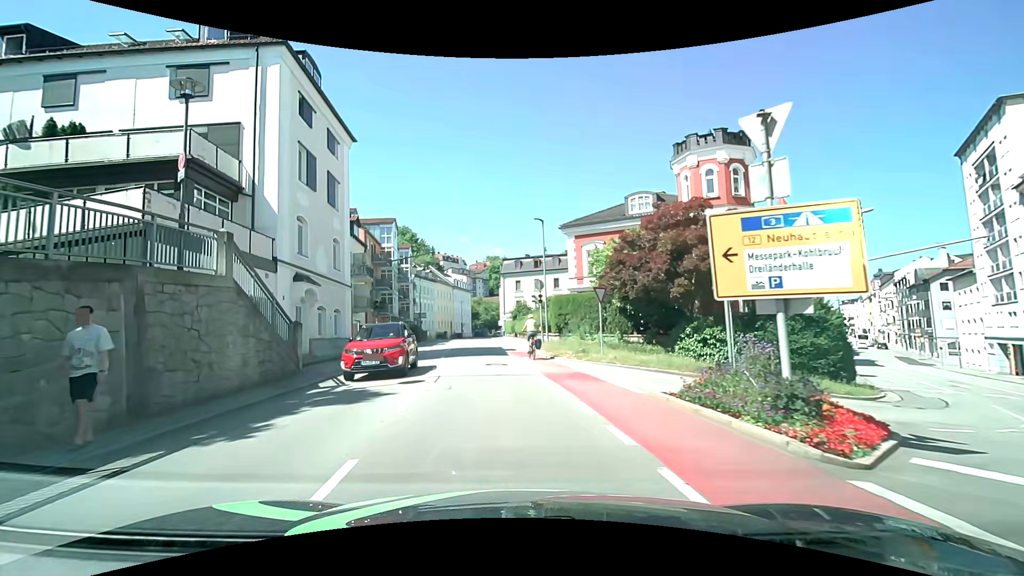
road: tertiary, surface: asphalt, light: Day
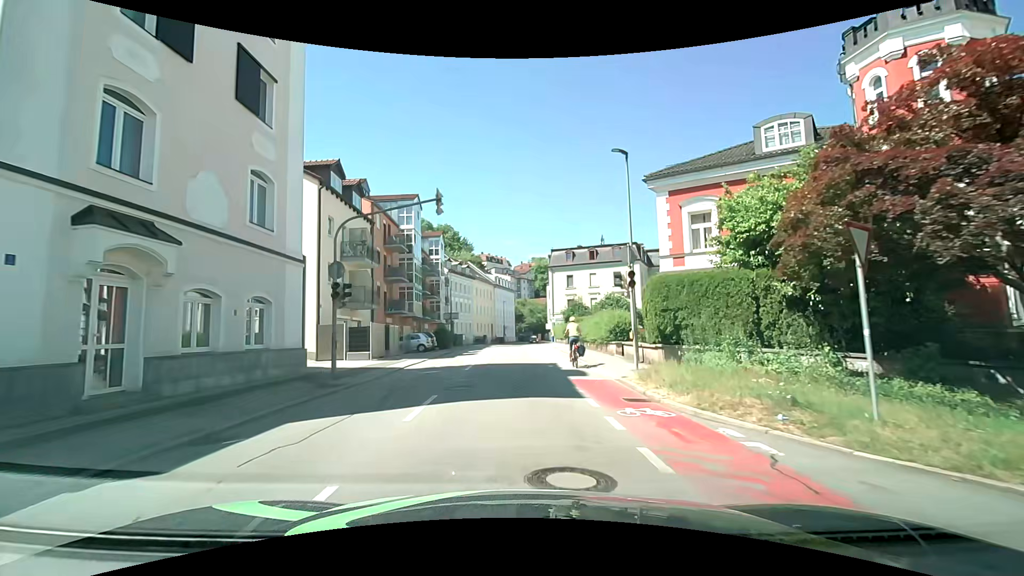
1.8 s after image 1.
(-0.7, +13.1) m; -6°
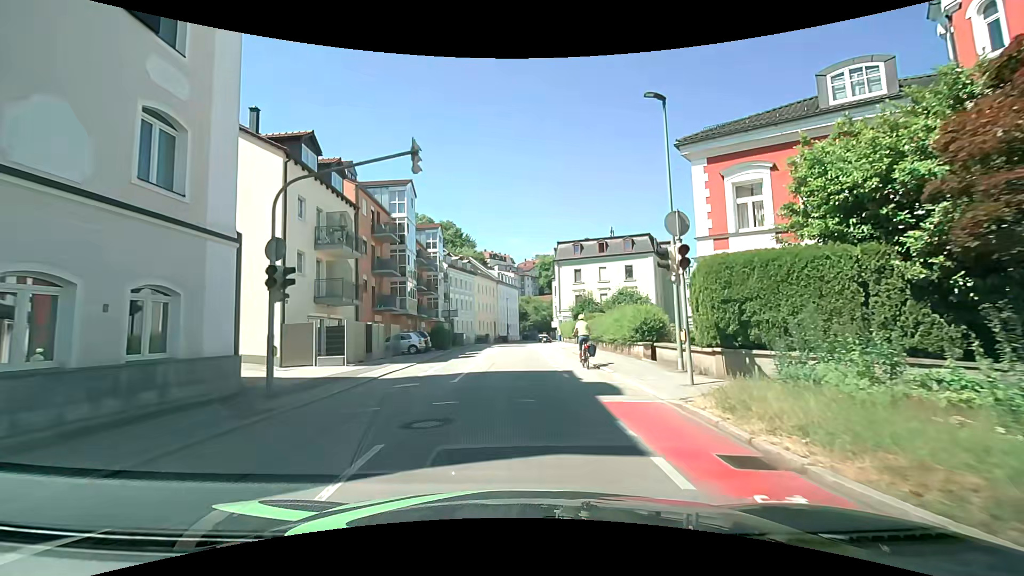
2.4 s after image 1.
(0.0, +4.5) m; 0°
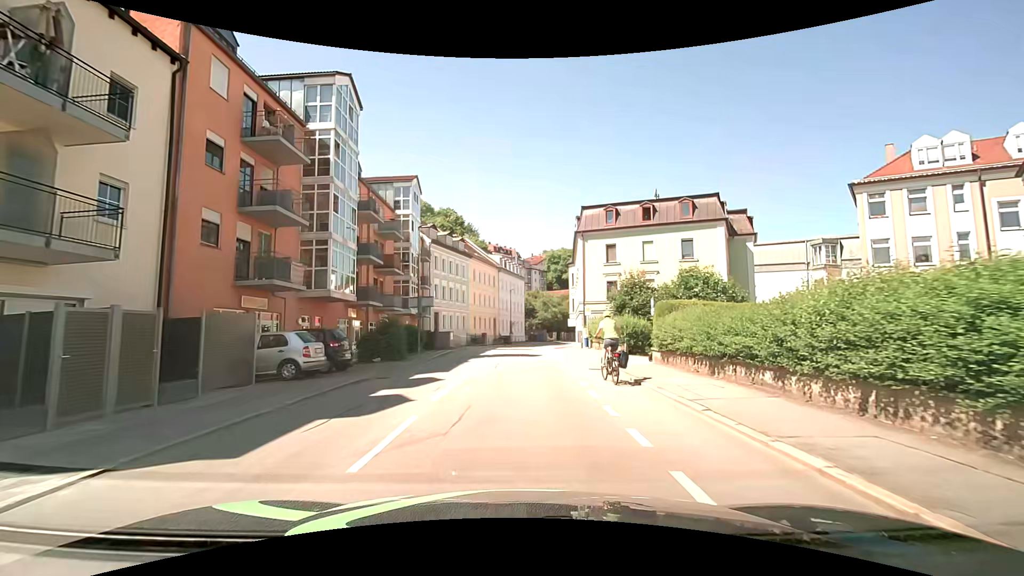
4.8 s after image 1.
(-0.1, +18.2) m; 0°
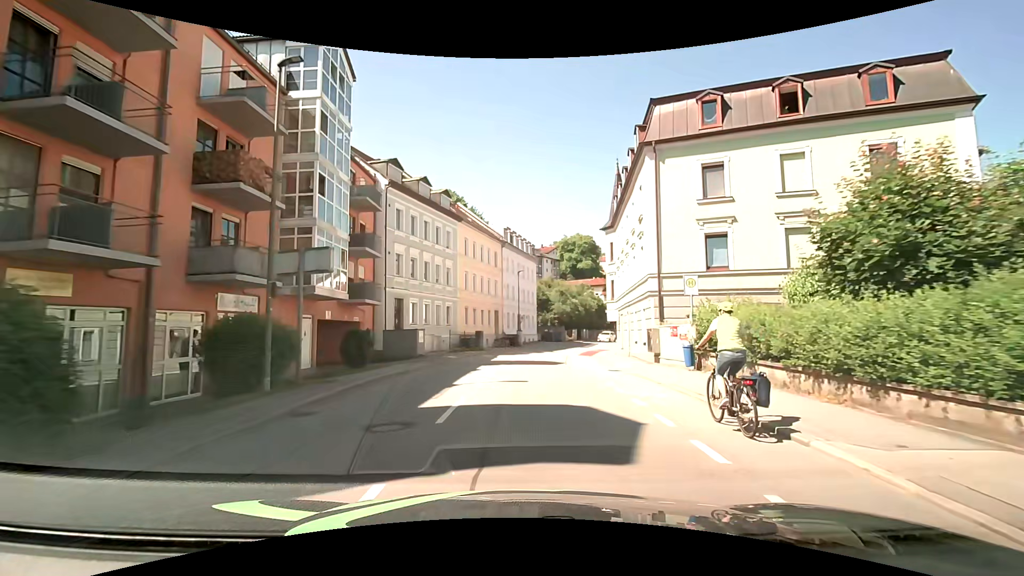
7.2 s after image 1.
(-0.3, +20.7) m; -1°
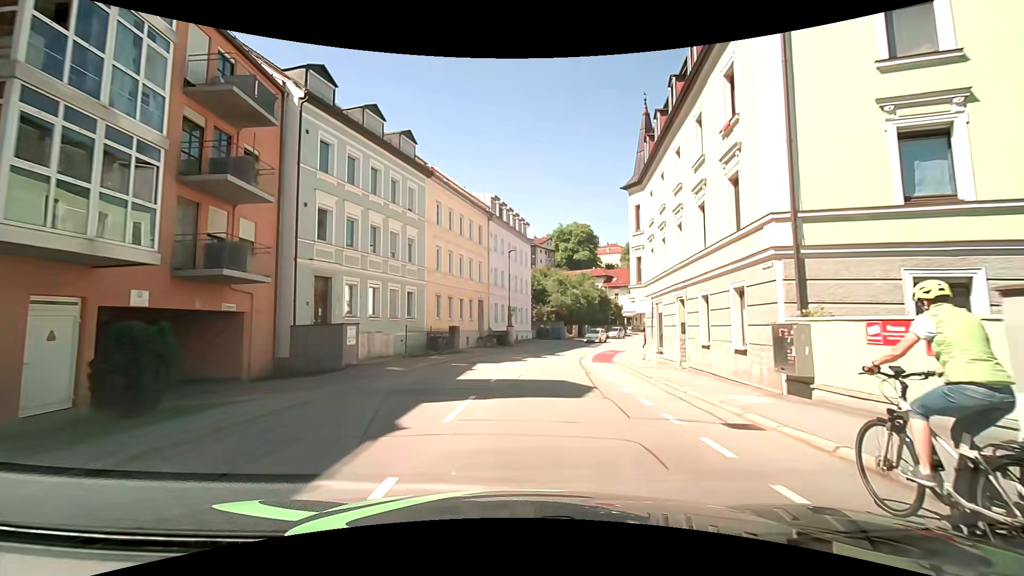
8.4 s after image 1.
(+0.1, +11.8) m; +2°
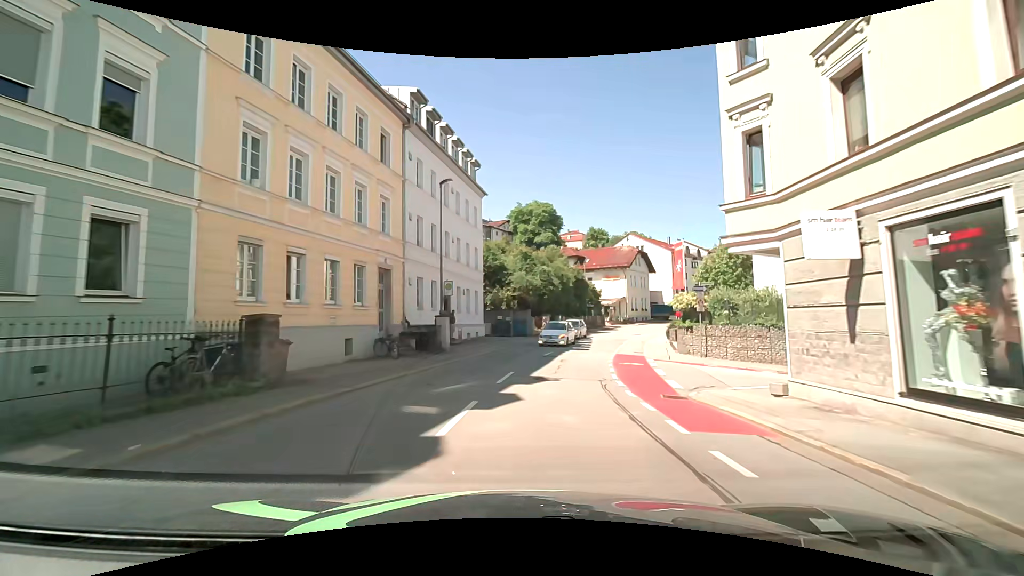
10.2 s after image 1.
(+0.4, +19.1) m; +4°
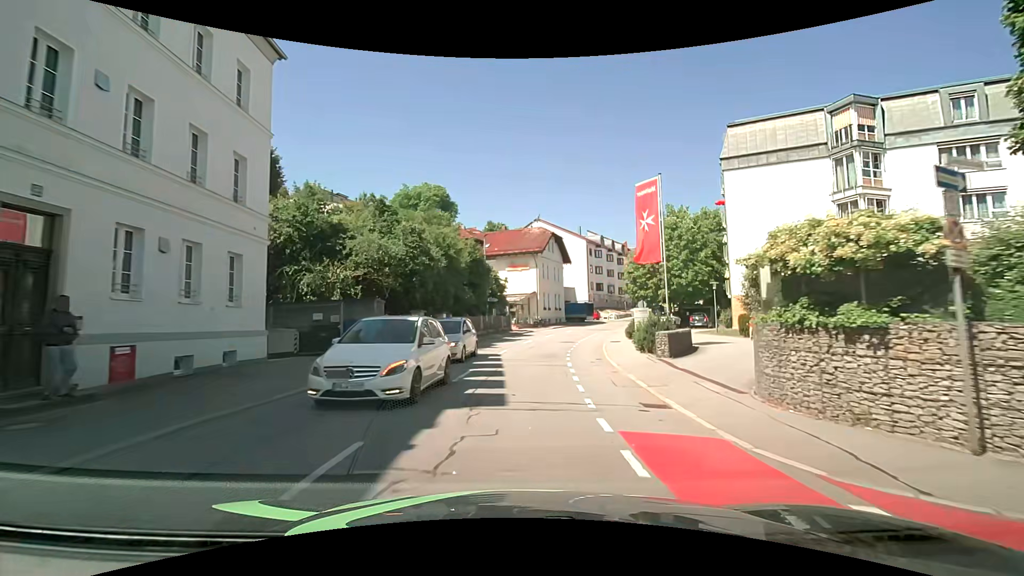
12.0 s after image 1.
(+1.8, +20.0) m; +11°
(0, +10) (+1, +20) (+2, +30) (+4, +40) (+7, +49) (+11, +58) (+16, +67) (+22, +75) (+28, +83) (+34, +91) m
